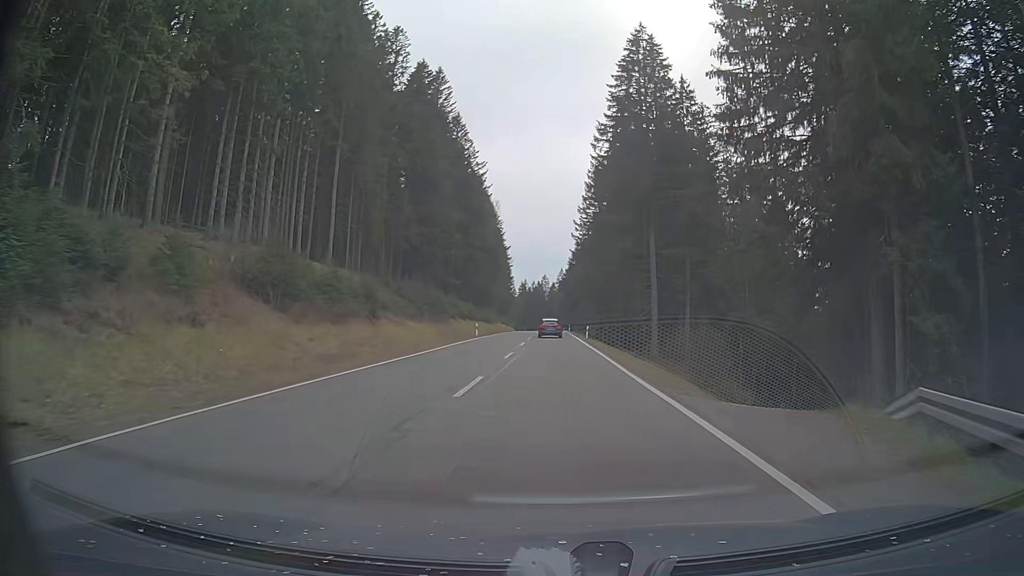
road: primary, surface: asphalt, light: Day
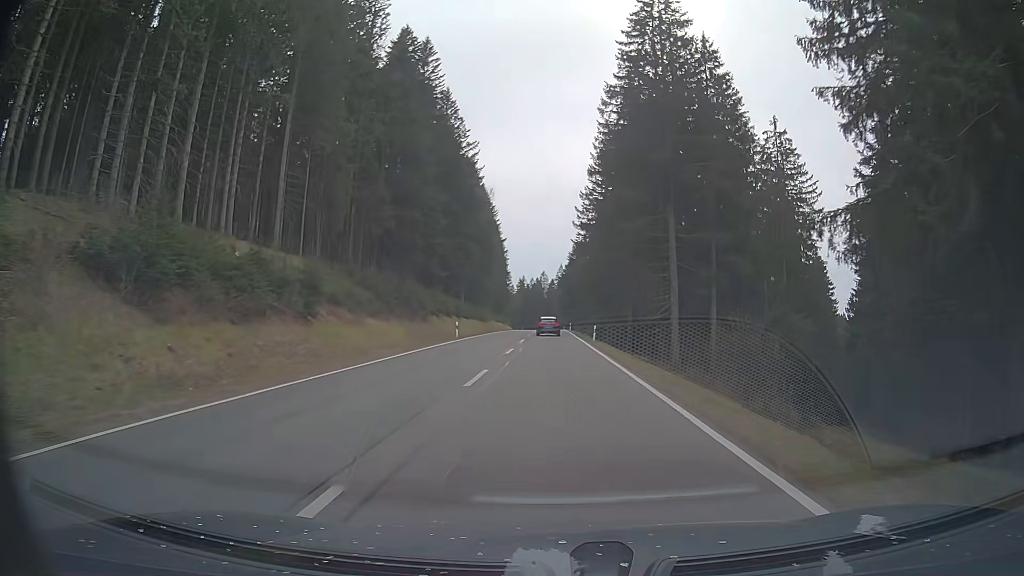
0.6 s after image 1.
(0.0, +10.6) m; 0°
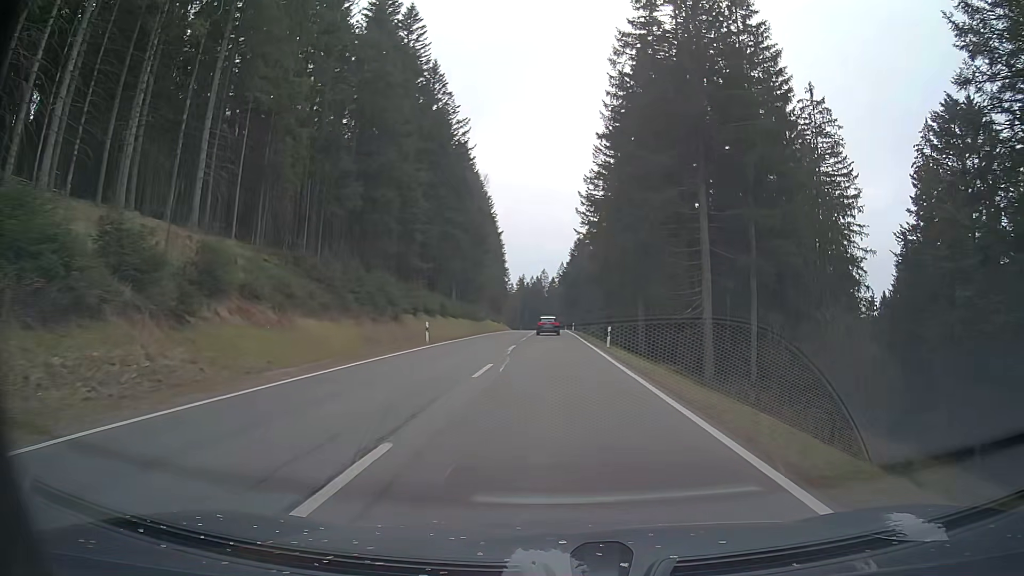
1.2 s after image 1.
(0.0, +10.6) m; 0°
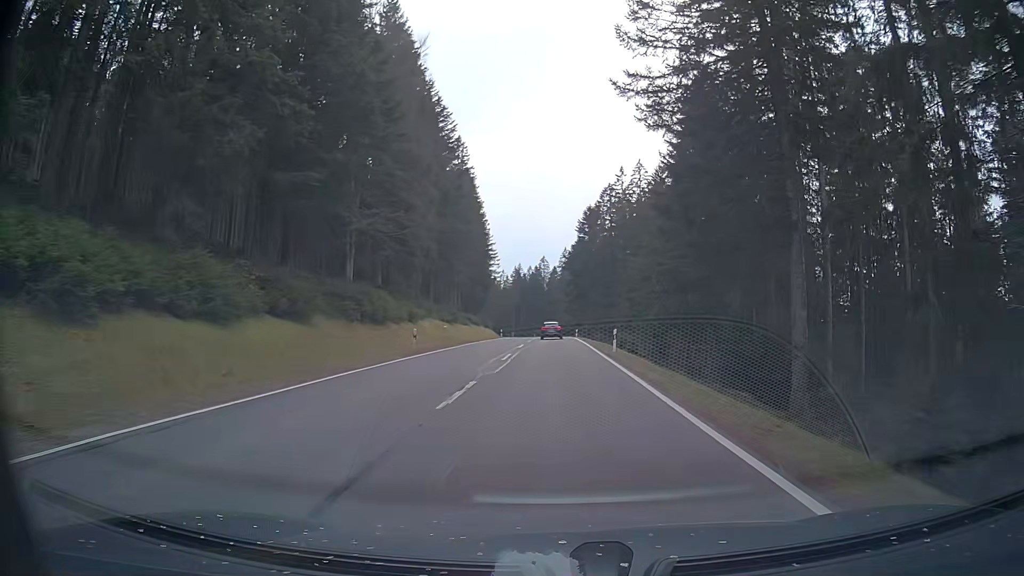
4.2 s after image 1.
(-0.2, +53.1) m; 0°
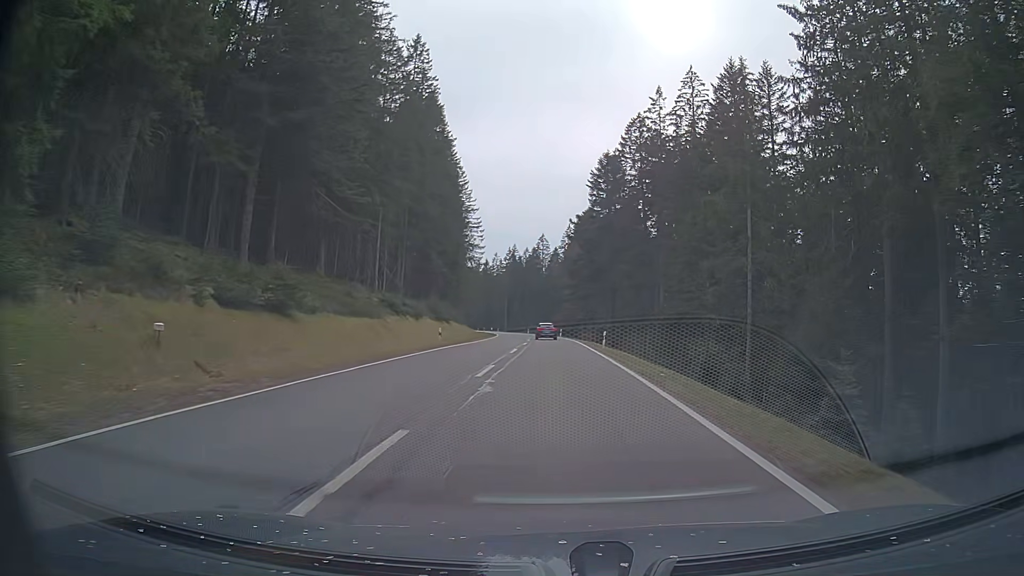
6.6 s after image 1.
(+0.1, +43.3) m; 0°
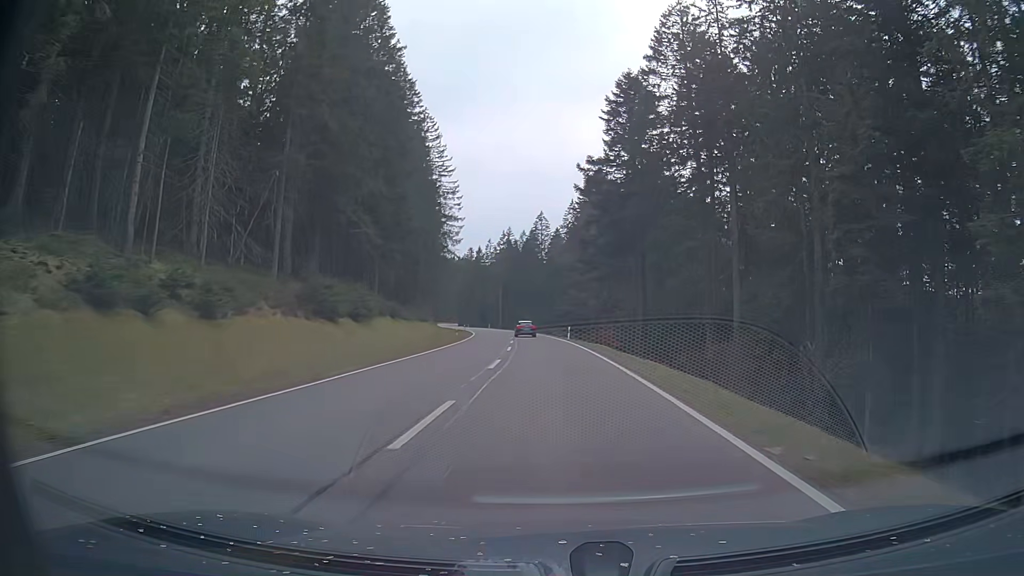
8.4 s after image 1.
(-0.1, +33.1) m; 0°
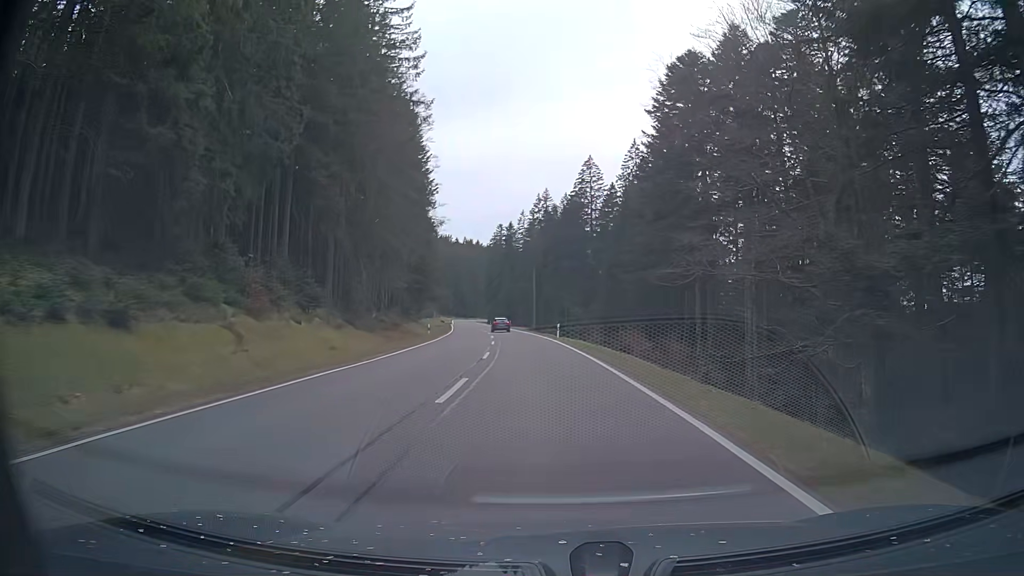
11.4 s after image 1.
(-1.7, +56.5) m; -3°
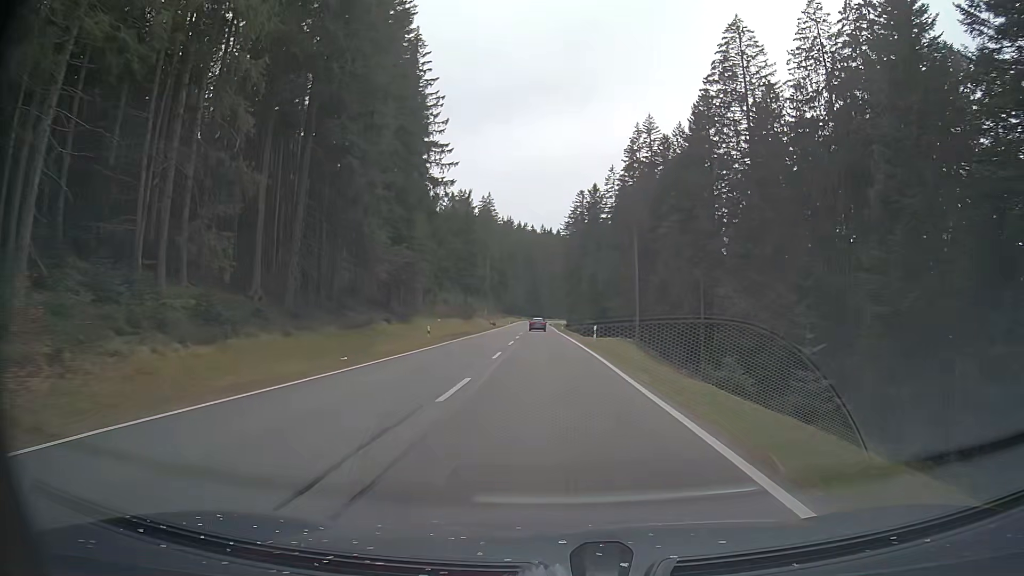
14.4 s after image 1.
(-4.0, +60.0) m; -8°
(0, +10) (0, +20) (0, +30) (-1, +40) (-1, +50) (-1, +60) (-2, +70) (-2, +80) (-2, +90) (-2, +100) m
